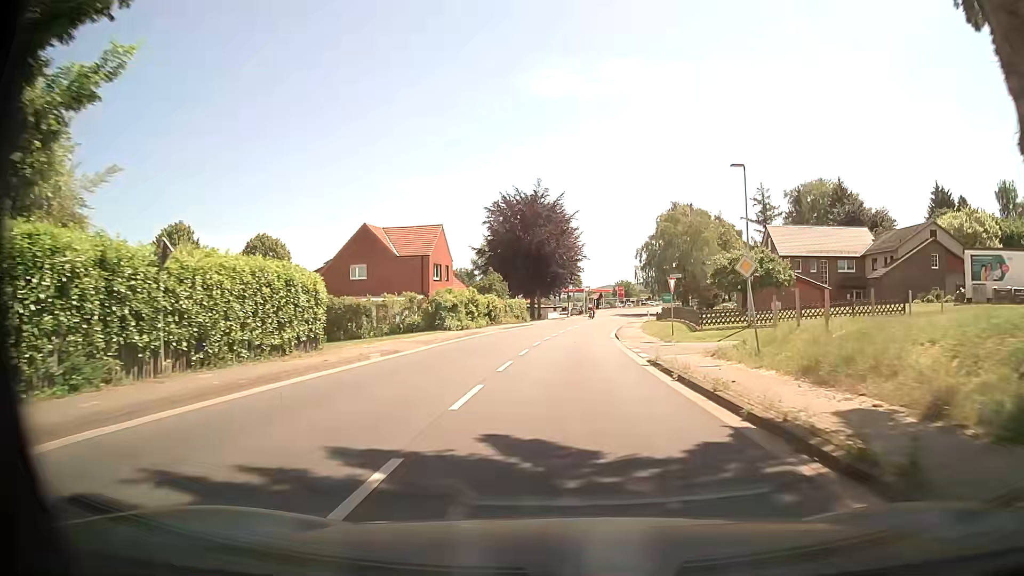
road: tertiary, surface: asphalt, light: Day
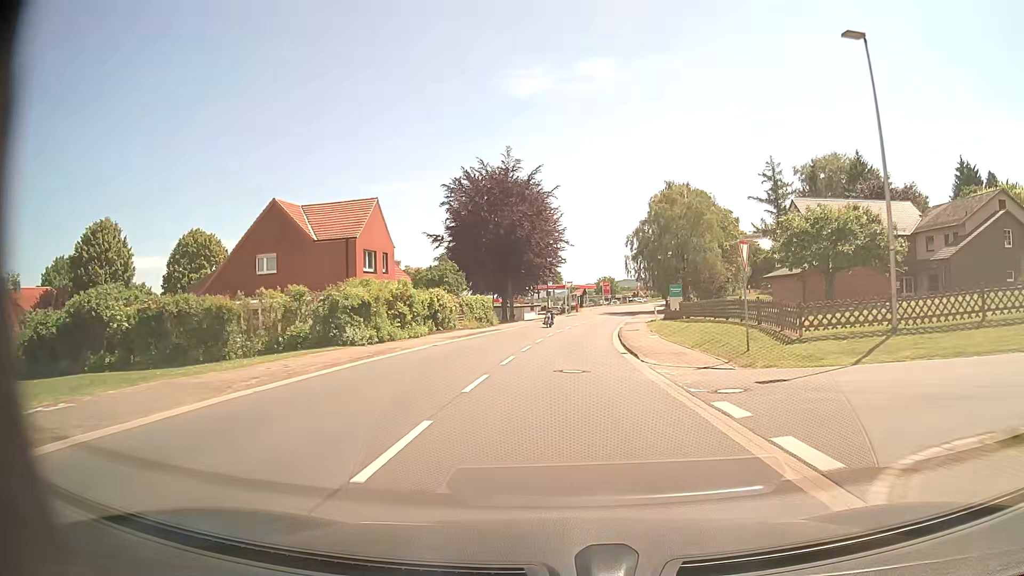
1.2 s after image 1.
(+0.2, +15.9) m; +2°
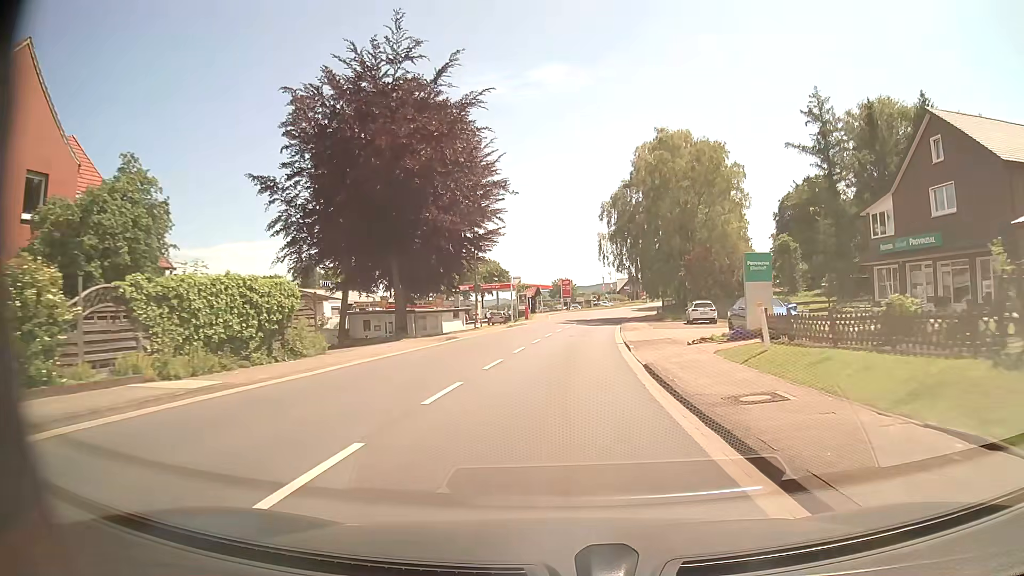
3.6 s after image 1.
(+0.9, +31.8) m; +4°
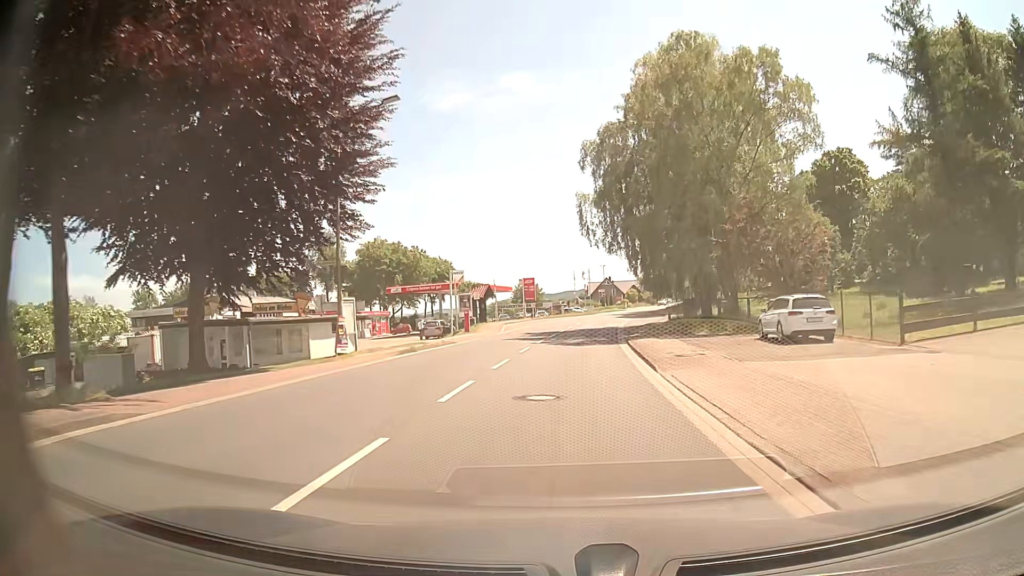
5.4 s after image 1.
(+0.6, +23.7) m; +3°
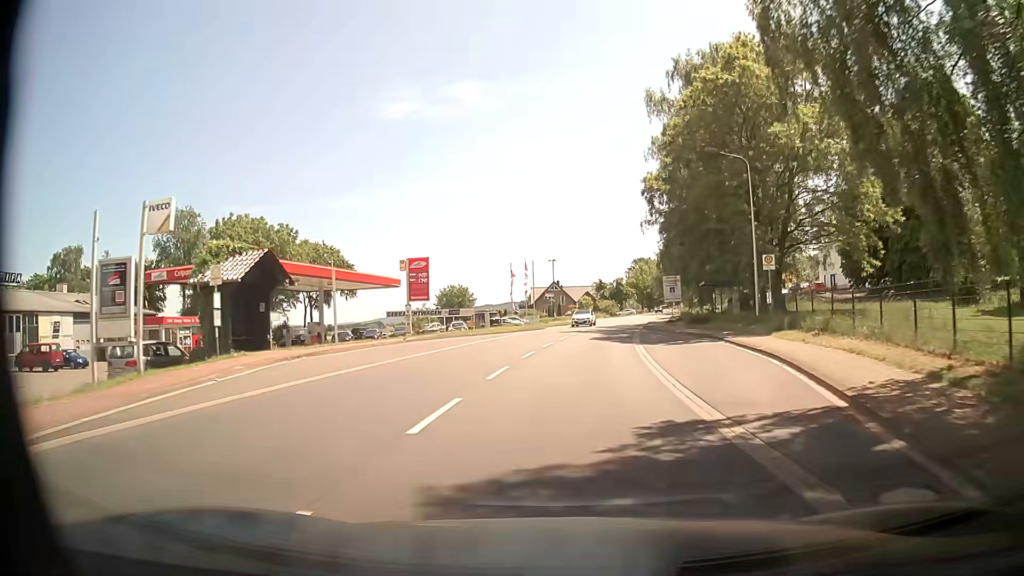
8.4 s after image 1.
(+1.7, +39.2) m; +5°
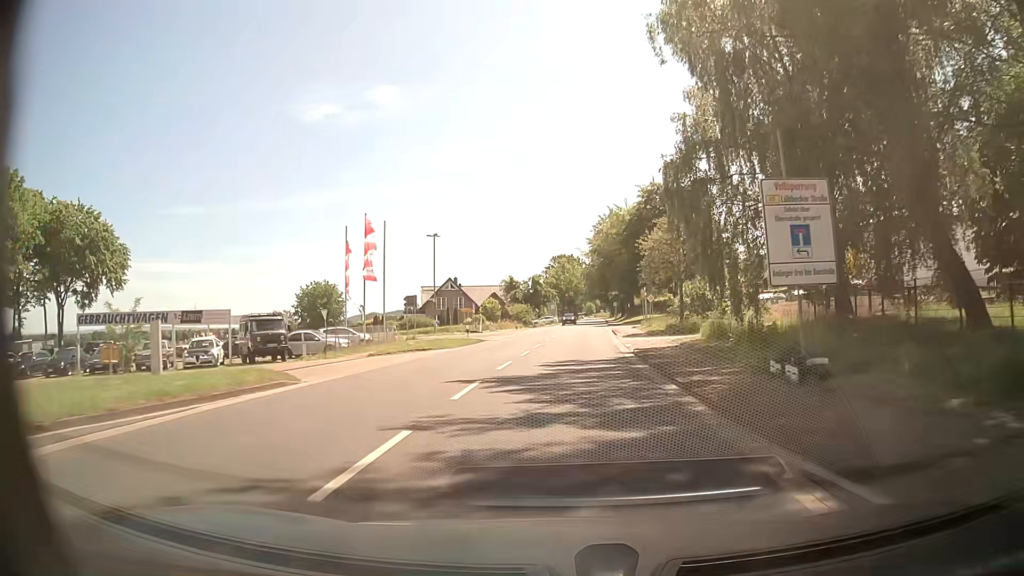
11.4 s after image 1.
(+2.6, +39.0) m; +7°
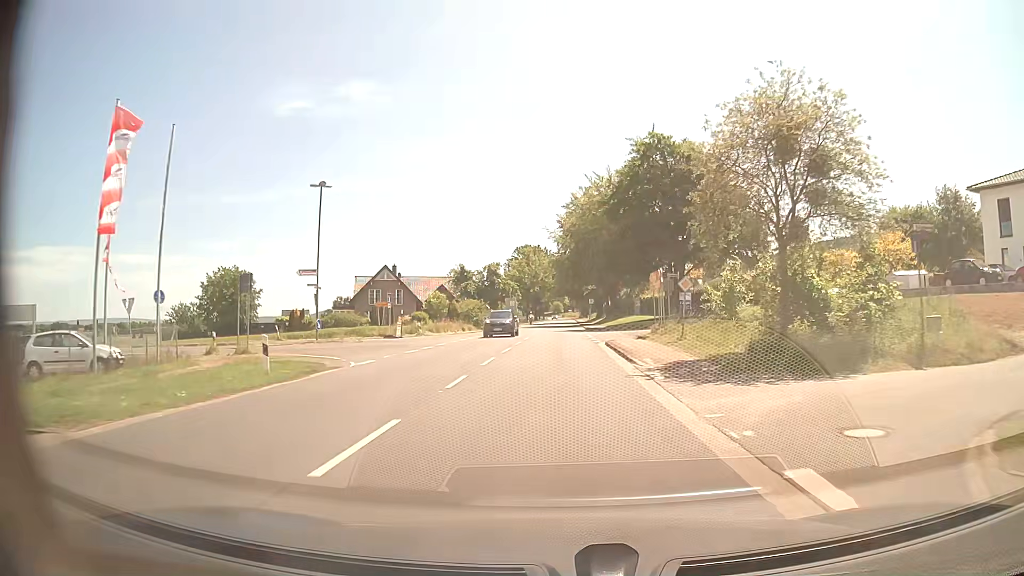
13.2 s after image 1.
(+0.9, +23.6) m; +3°
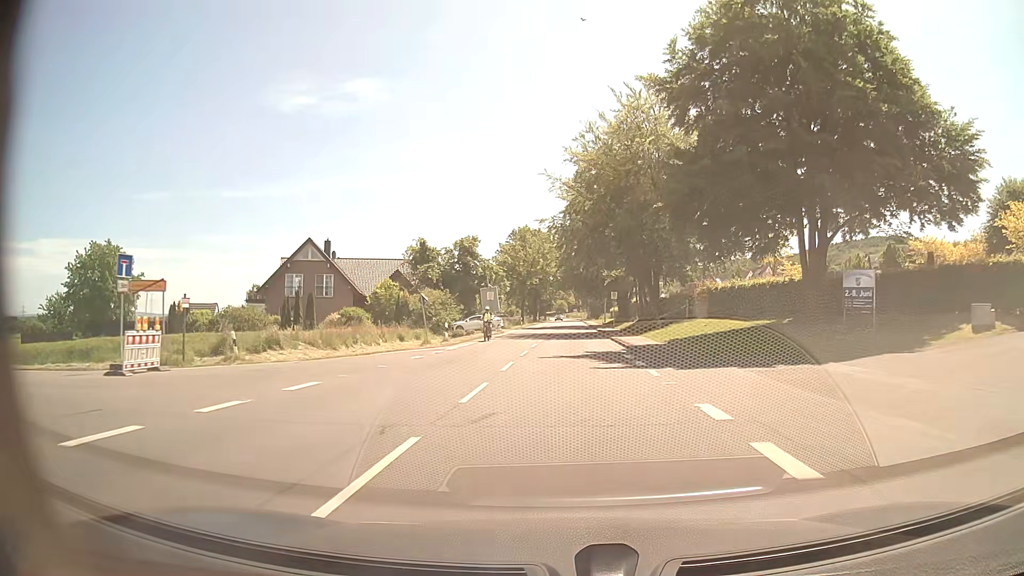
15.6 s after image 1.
(-0.2, +31.6) m; 0°
(0, +10) (0, +20) (0, +30) (0, +40) (+1, +50) (+1, +60) (+1, +70) (+1, +80) (+2, +90) (+2, +100) m
